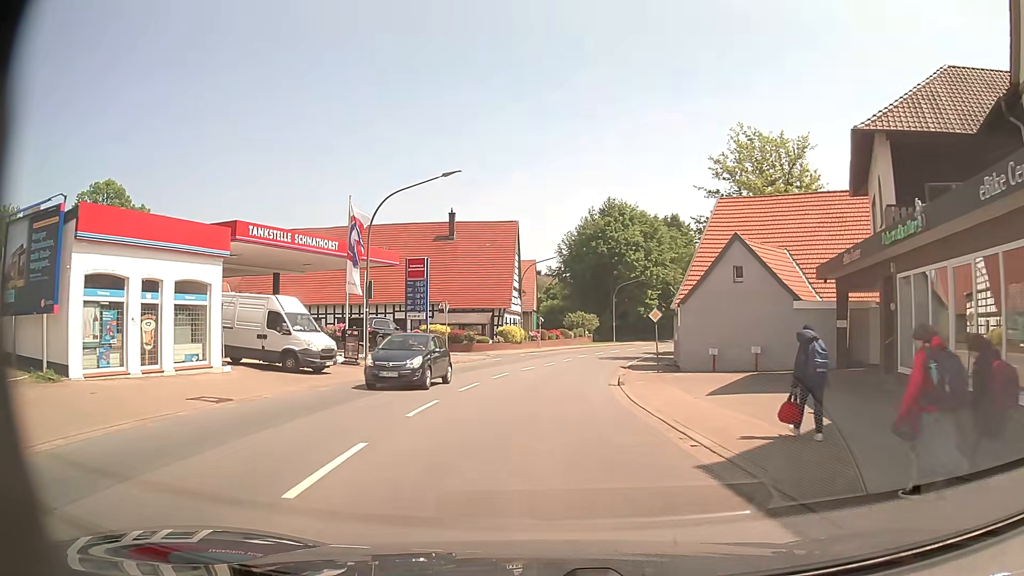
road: secondary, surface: asphalt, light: Day
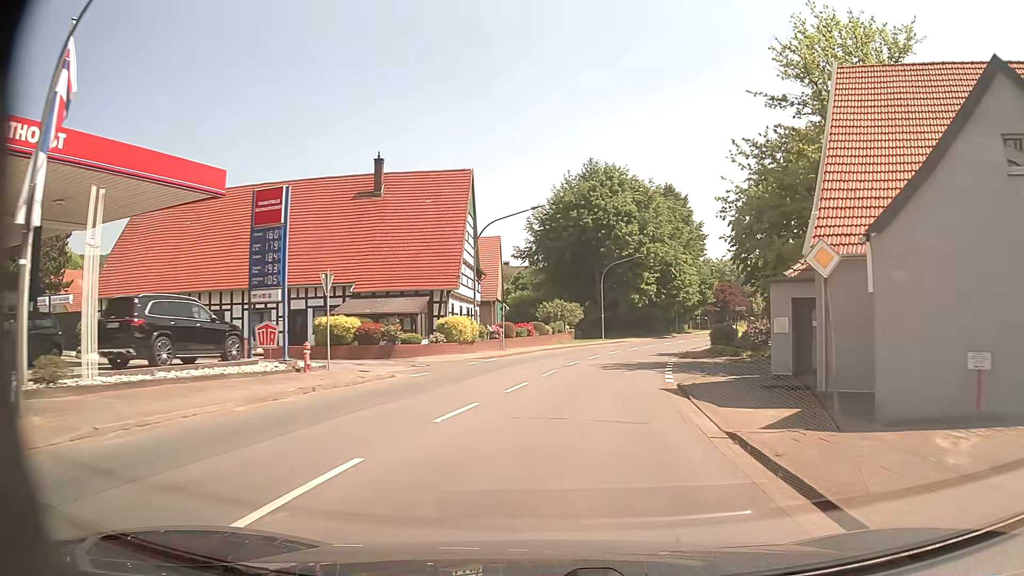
(+0.2, +19.8) m; +2°
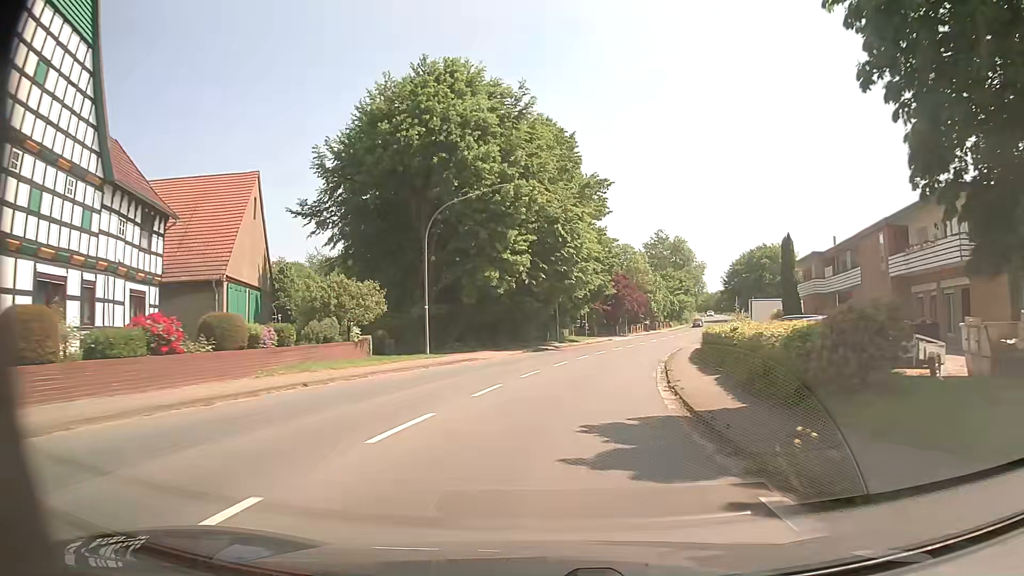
(+3.7, +32.0) m; +12°
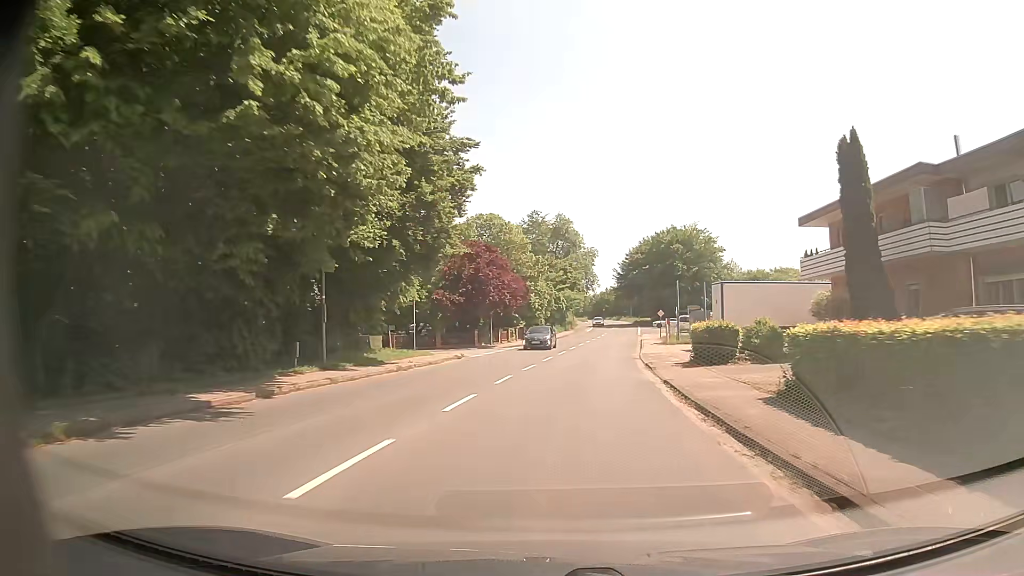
(+3.5, +33.2) m; +12°
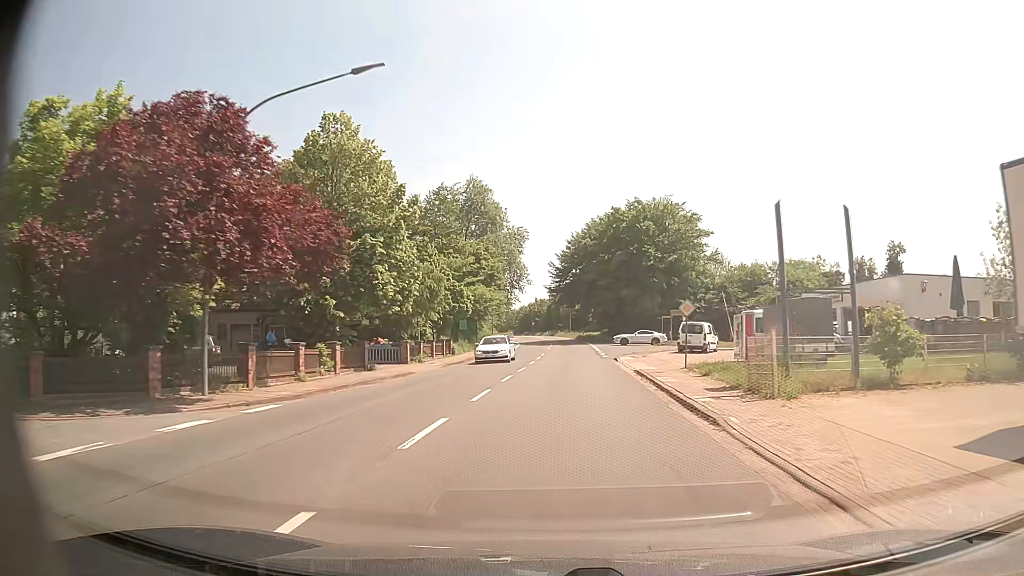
(+1.9, +33.8) m; +6°
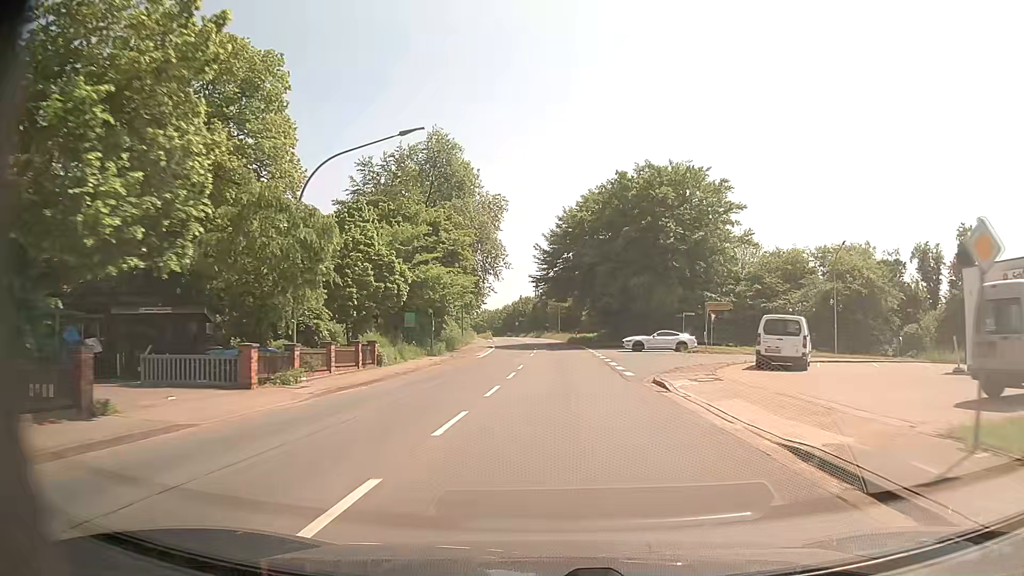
(+0.3, +17.3) m; +1°
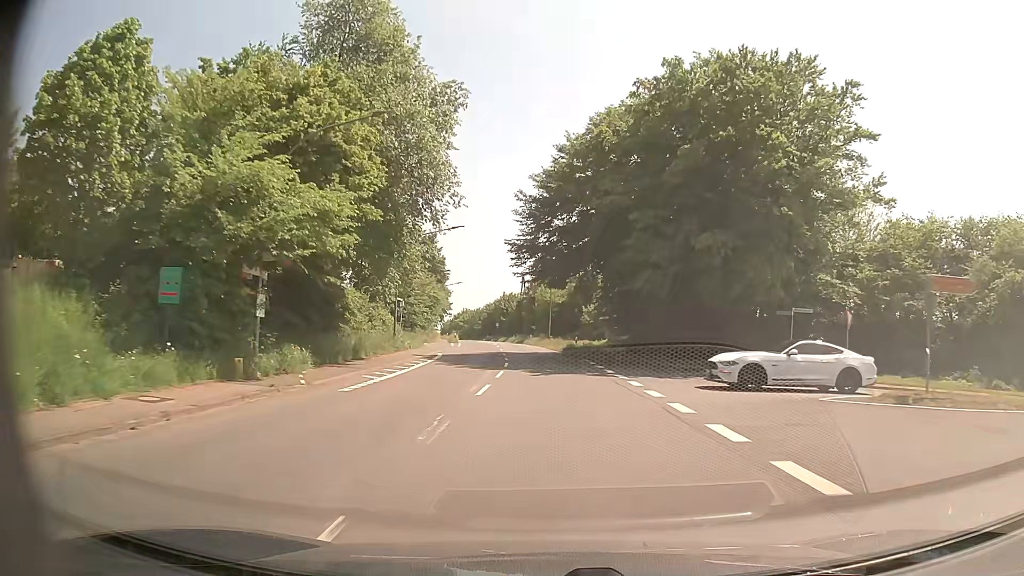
(+0.4, +25.6) m; +1°
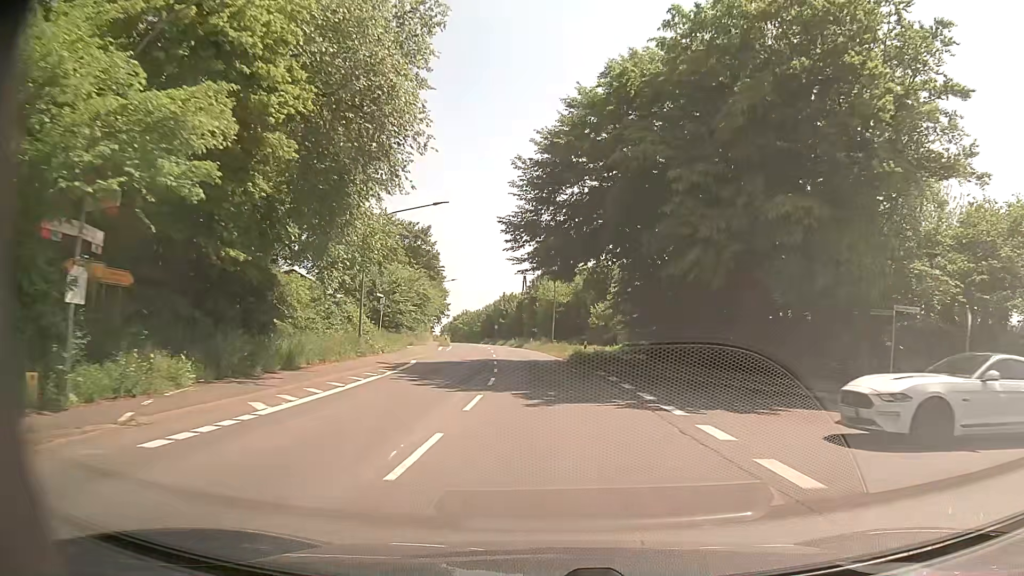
(0.0, +8.4) m; 0°
(0, +10) (0, +20) (-1, +30) (-1, +40) (-2, +50) (-3, +60) (-5, +70) (-6, +80) (-8, +90) (-9, +99) m
